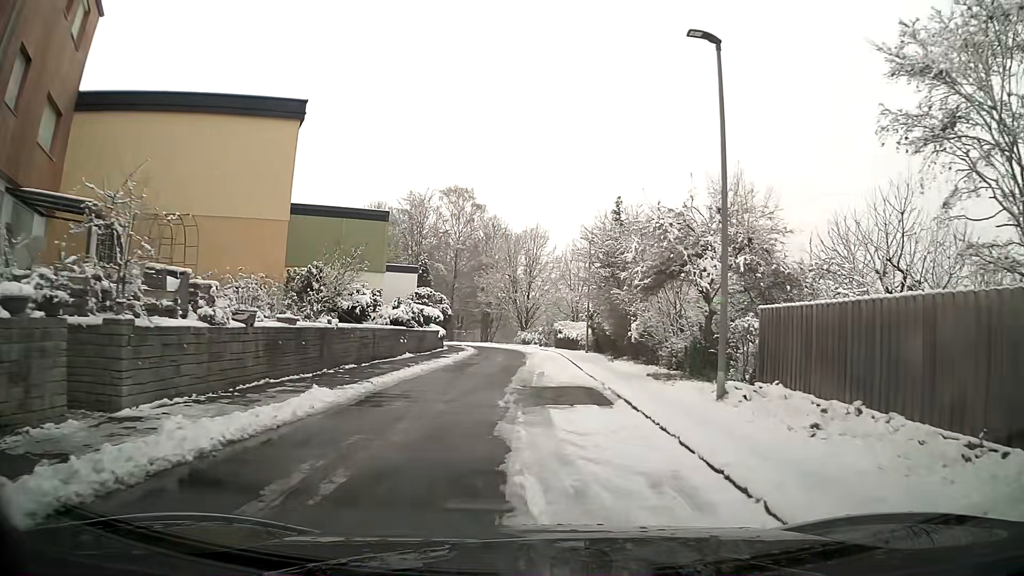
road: residential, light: Day
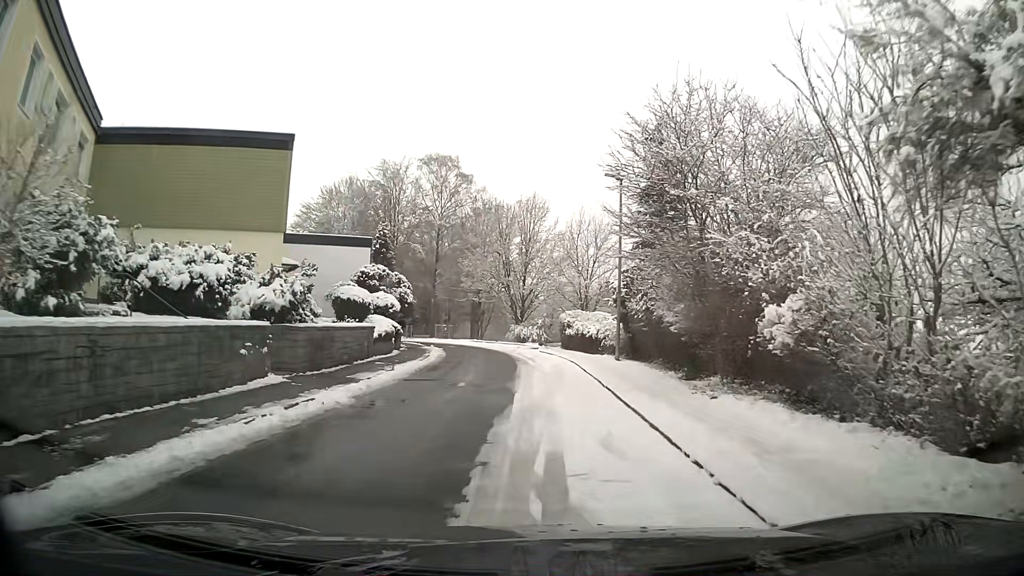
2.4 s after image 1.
(+0.1, +14.4) m; 0°
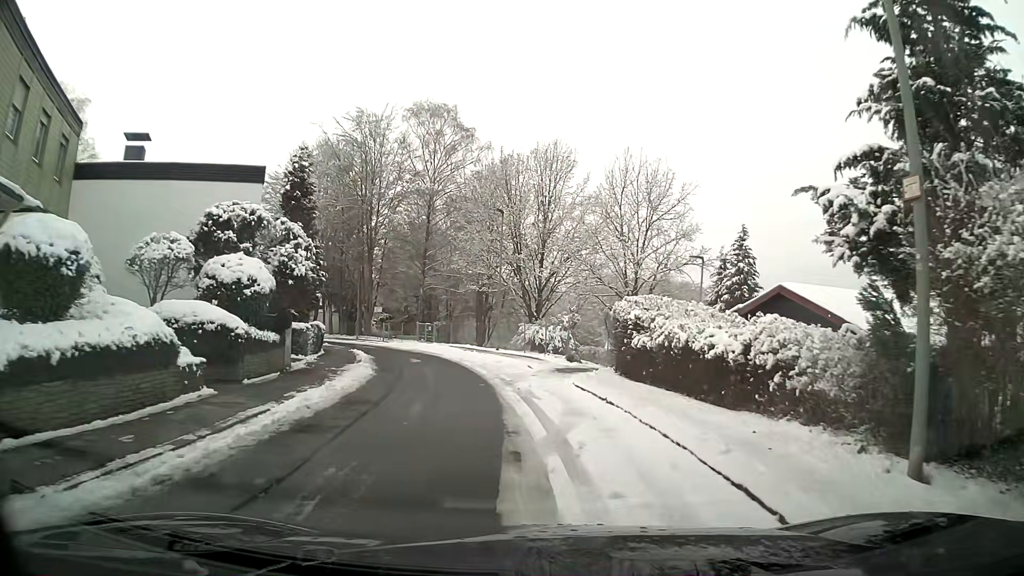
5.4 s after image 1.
(-0.2, +17.6) m; -1°
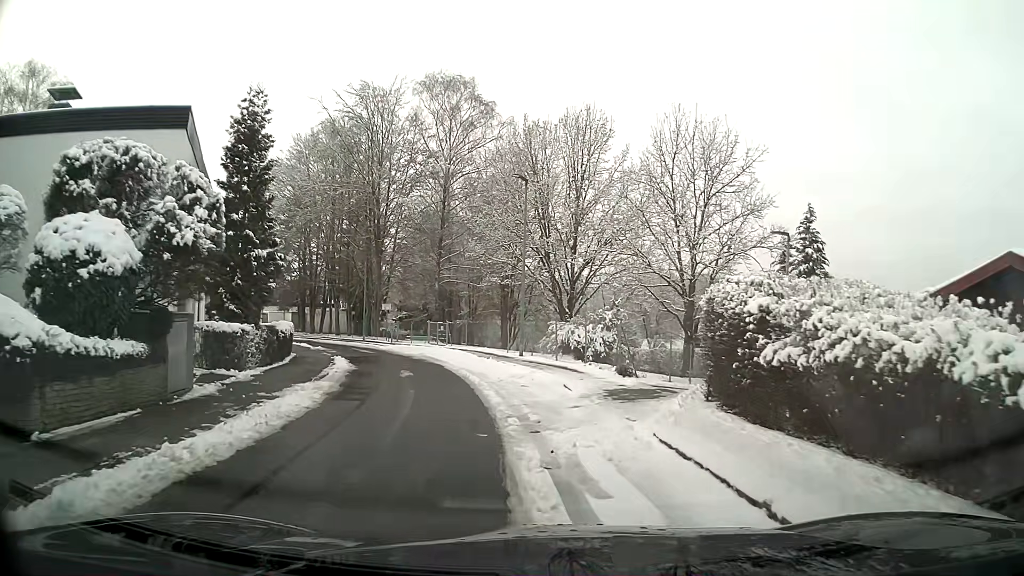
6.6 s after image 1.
(-0.2, +6.7) m; -3°
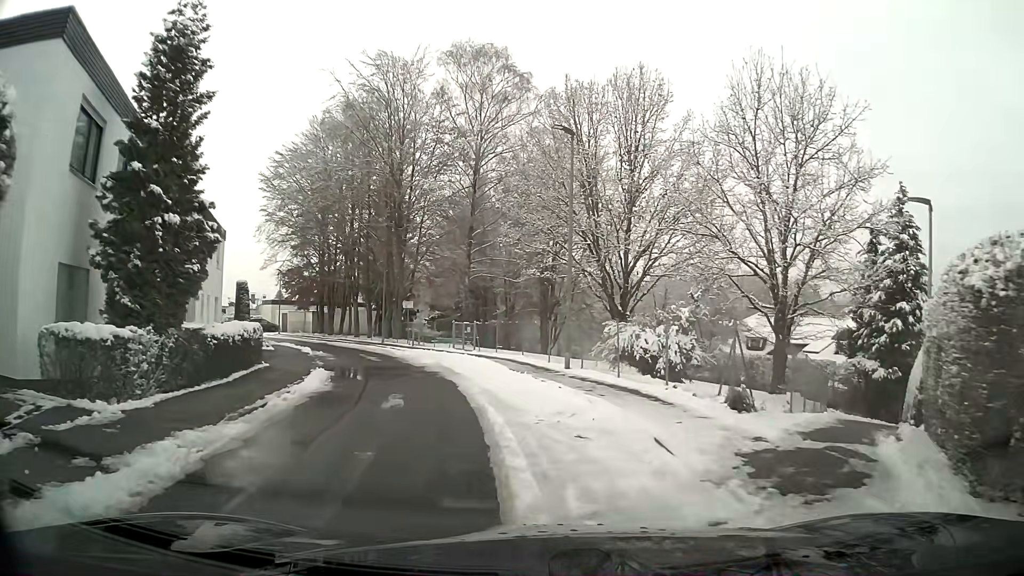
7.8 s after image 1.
(-0.2, +6.2) m; -3°
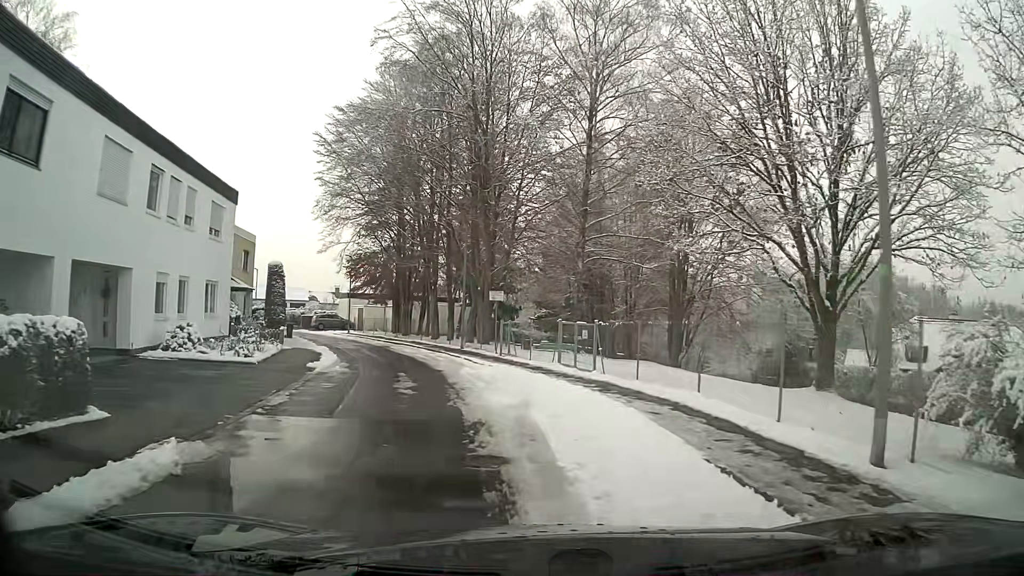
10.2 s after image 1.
(-1.0, +12.0) m; -10°
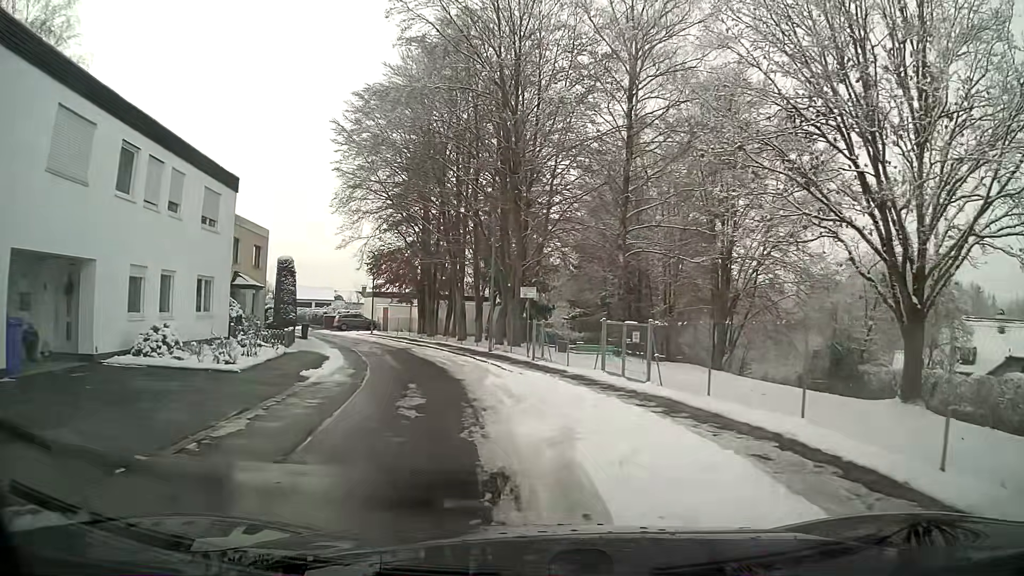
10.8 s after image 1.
(-0.1, +3.1) m; -2°
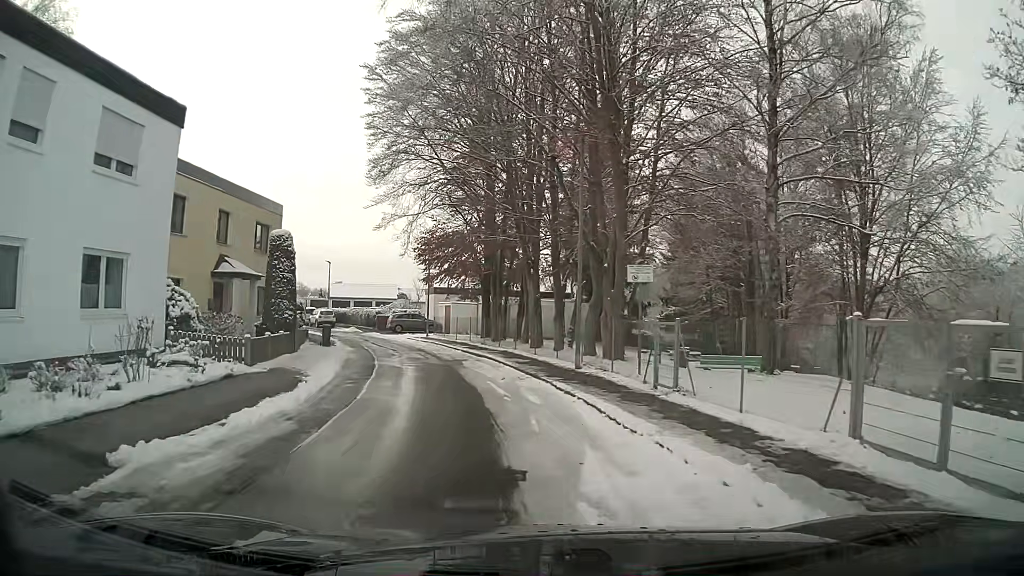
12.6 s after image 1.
(-0.6, +9.9) m; -7°
(-1, +10) (-2, +20) (-5, +30) (-8, +39) (-13, +48) (-18, +56) (-24, +64) (-29, +73) (-37, +79) (-46, +82) m
